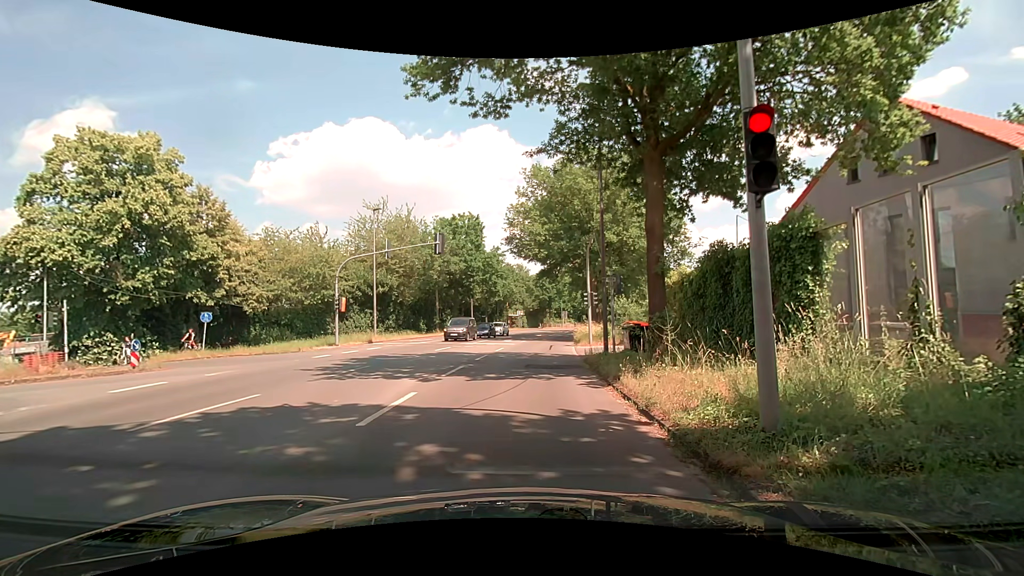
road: secondary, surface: asphalt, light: Day
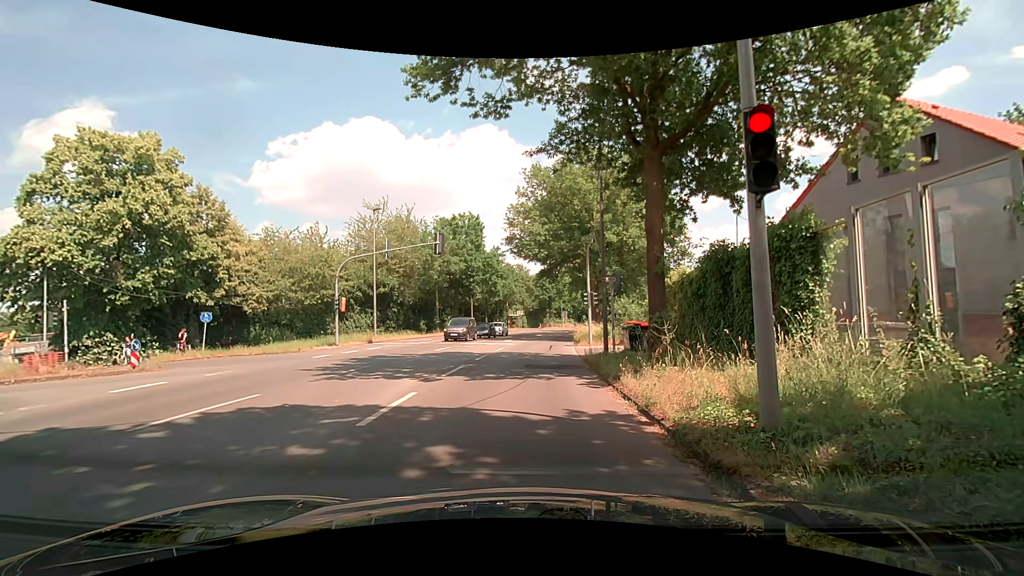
(0.0, 0.0) m; 0°
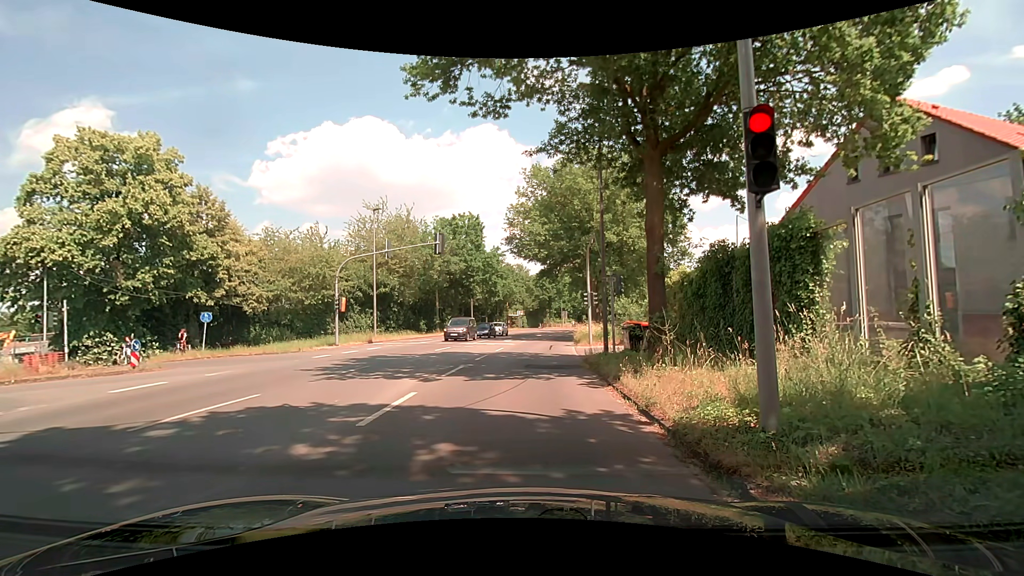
(0.0, 0.0) m; 0°
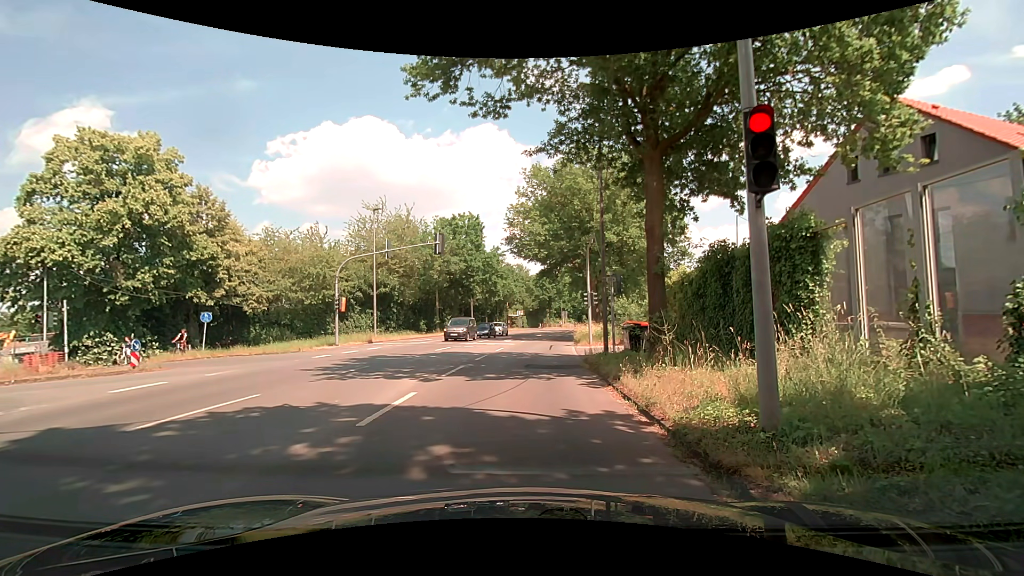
(0.0, 0.0) m; 0°
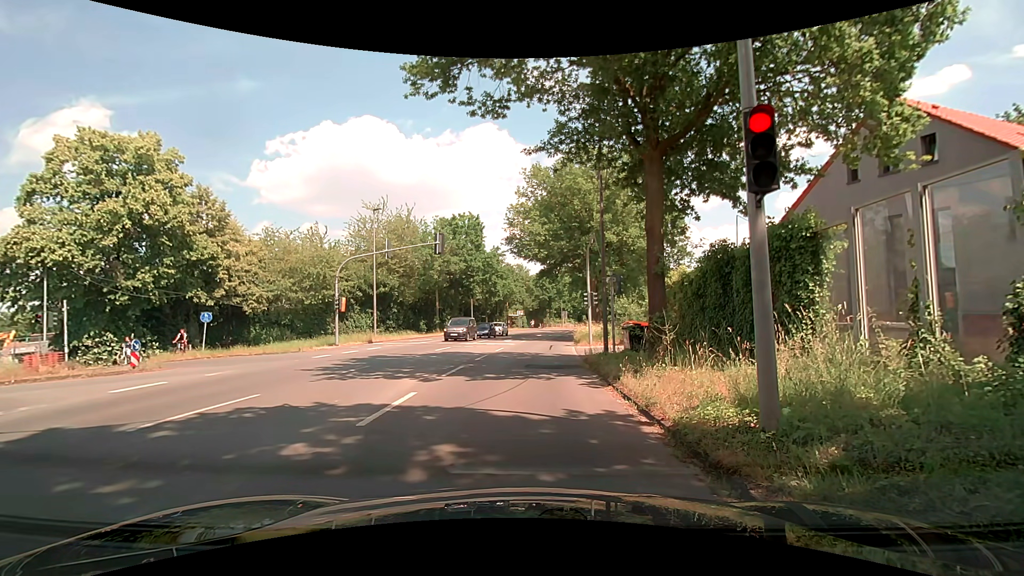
(0.0, 0.0) m; 0°
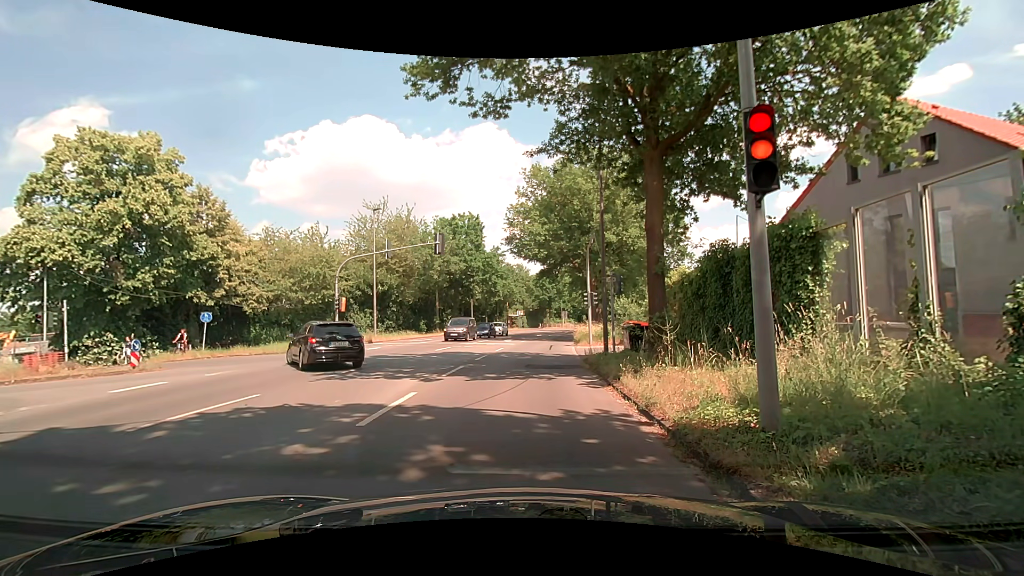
(0.0, 0.0) m; 0°
